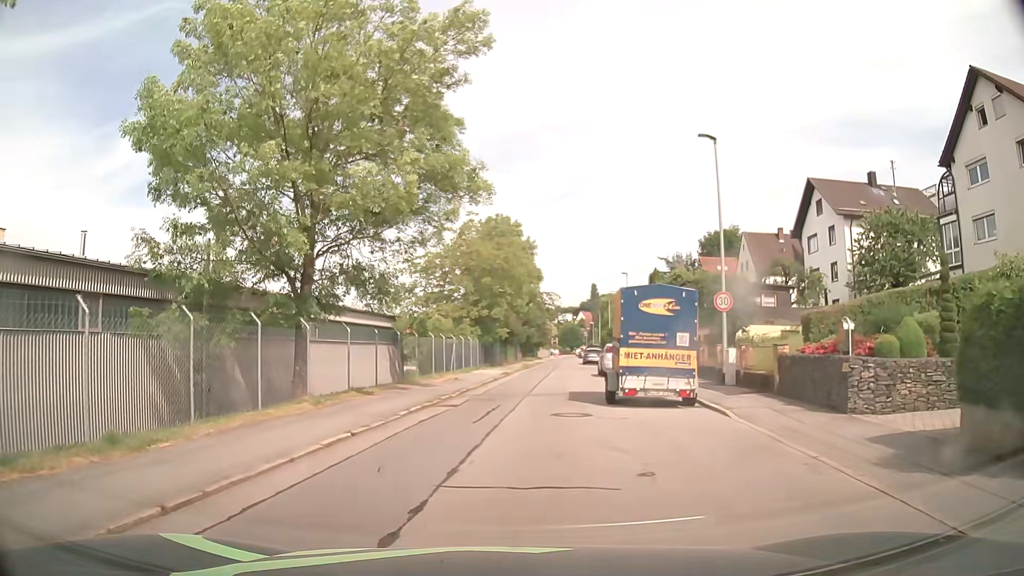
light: Day
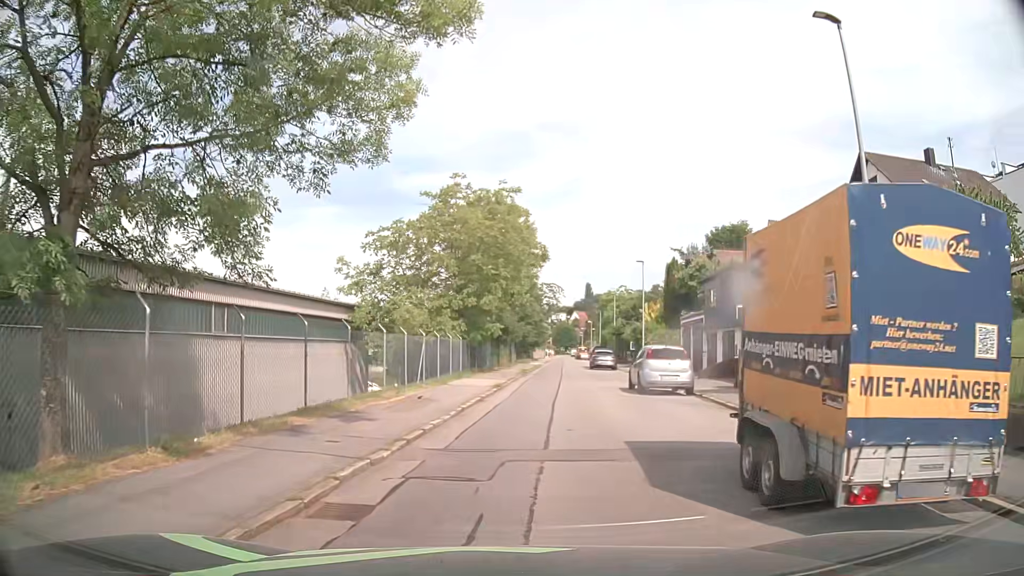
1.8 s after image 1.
(+0.2, +9.7) m; +1°
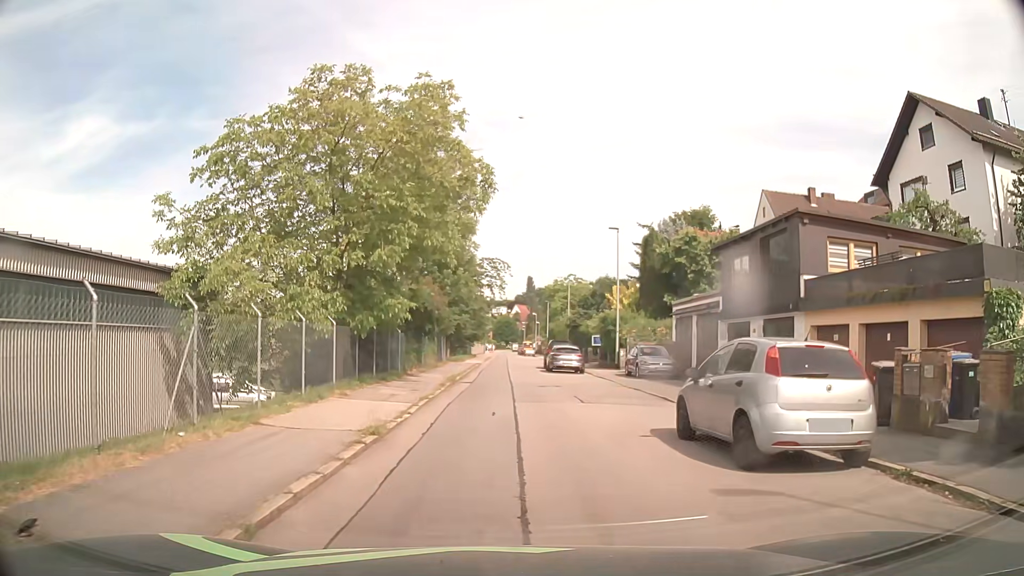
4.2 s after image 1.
(+0.7, +13.0) m; +5°
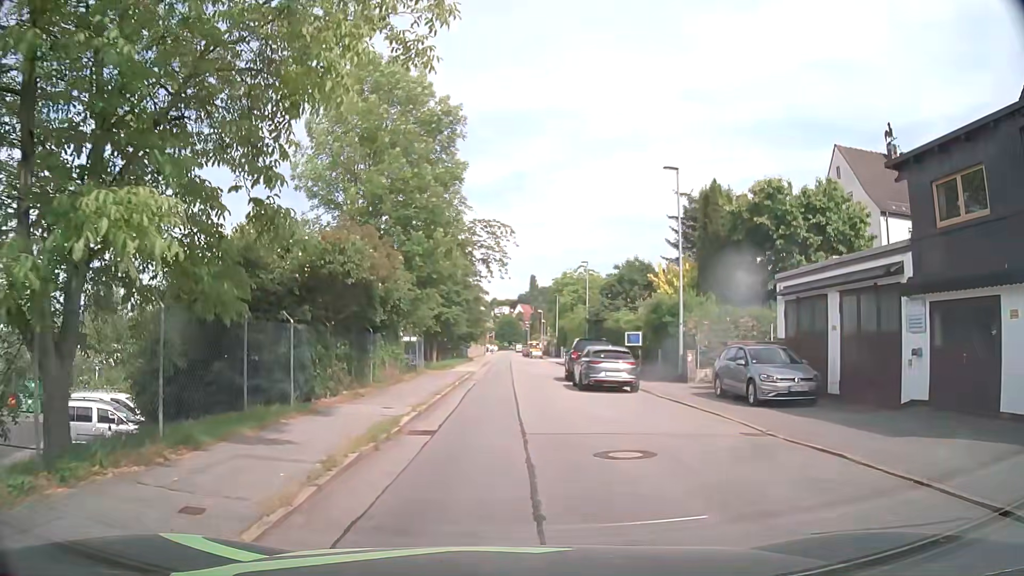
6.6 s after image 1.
(+0.1, +13.6) m; 0°
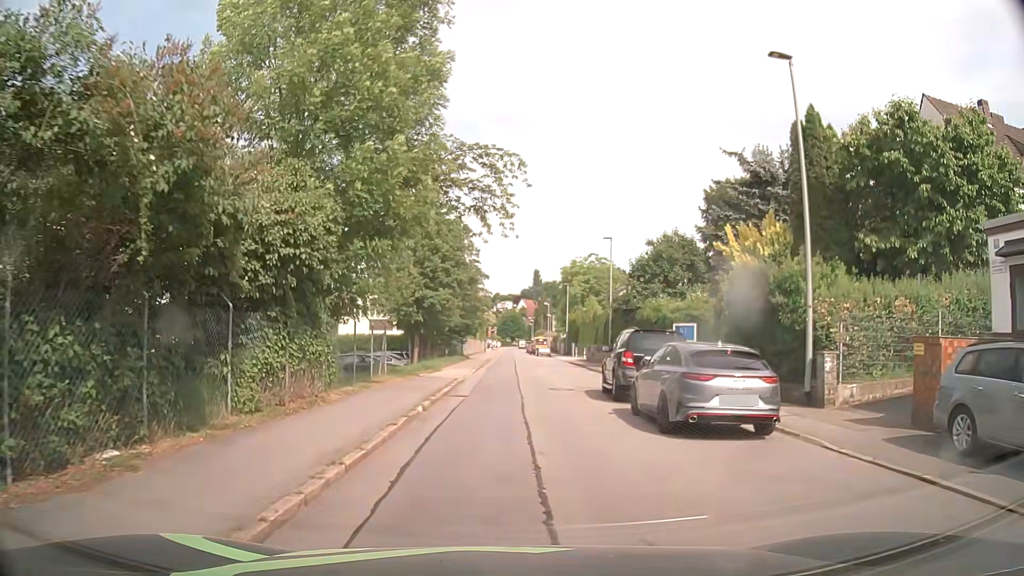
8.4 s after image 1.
(0.0, +10.8) m; -1°
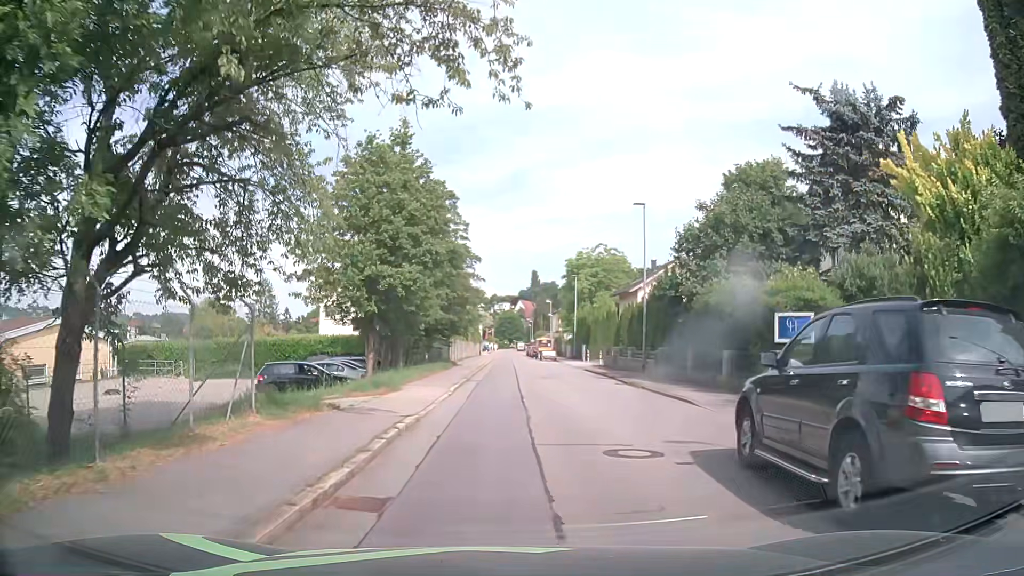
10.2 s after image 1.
(+0.1, +11.5) m; 0°
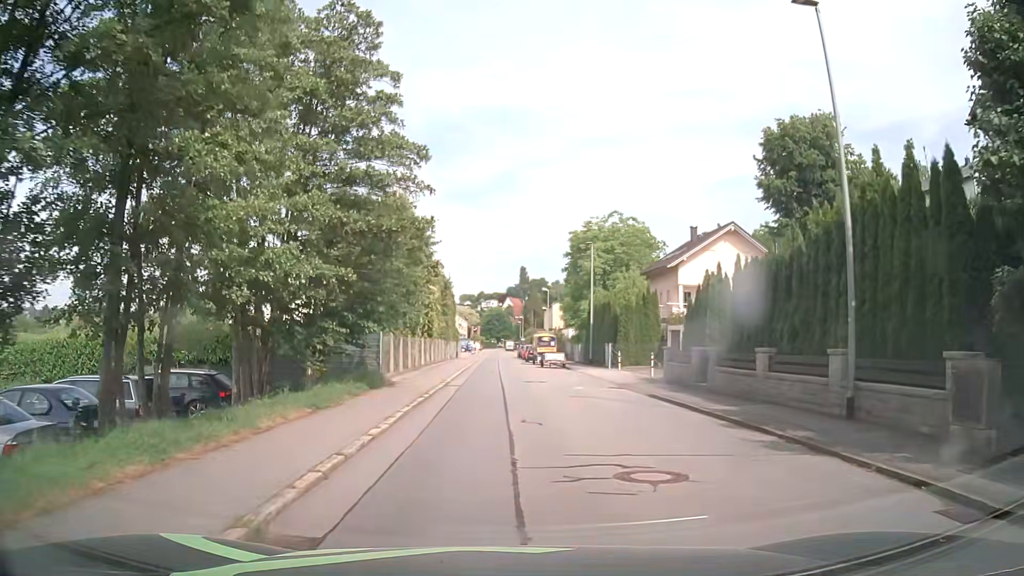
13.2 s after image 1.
(+0.4, +21.1) m; +2°
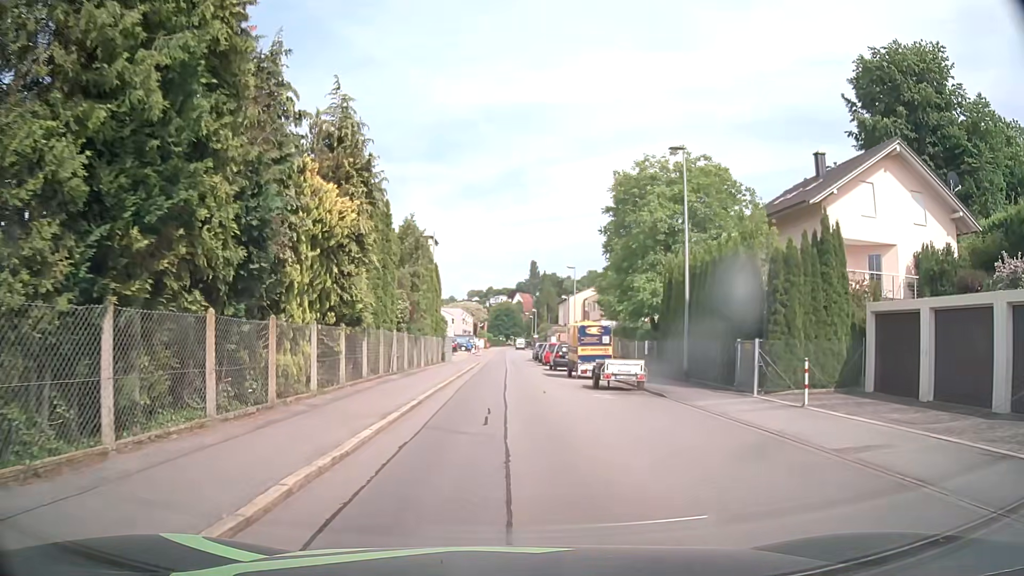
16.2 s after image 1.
(-0.3, +22.2) m; -1°
(0, +10) (0, +20) (0, +30) (0, +40) (0, +50) (0, +60) (0, +70) (0, +80) (0, +90) (0, +100) m
